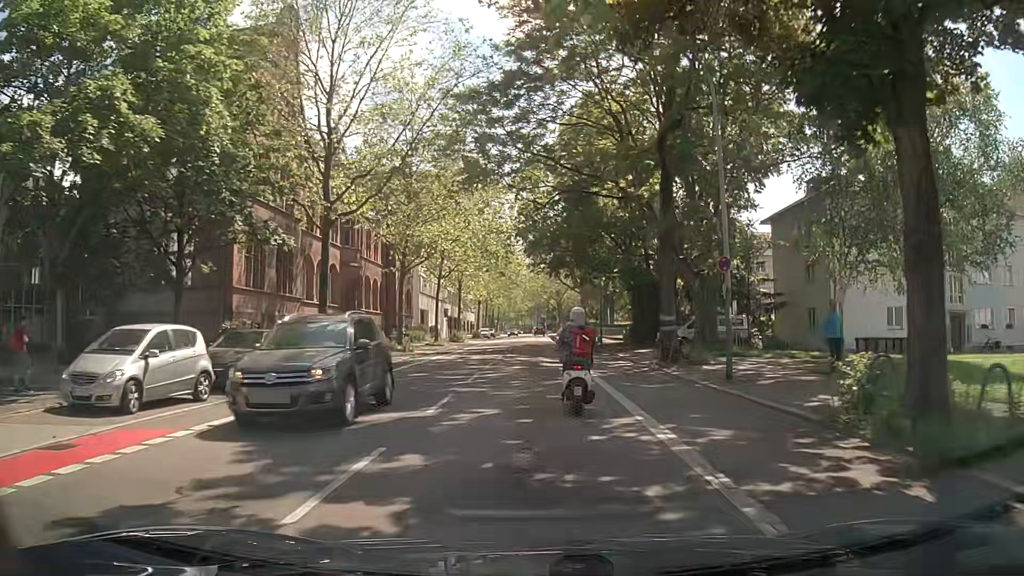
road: secondary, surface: asphalt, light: Day
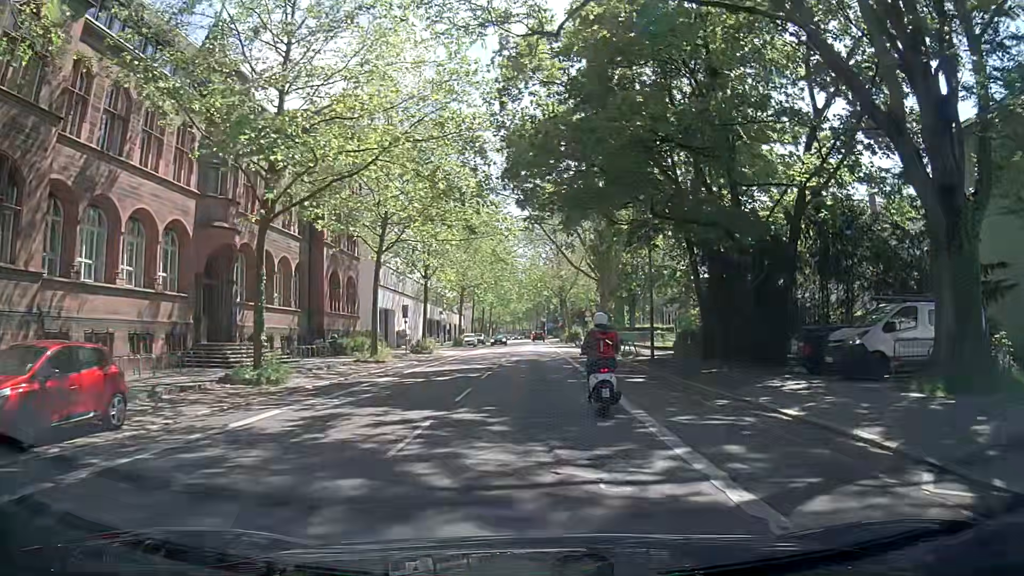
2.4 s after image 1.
(-0.1, +22.0) m; 0°
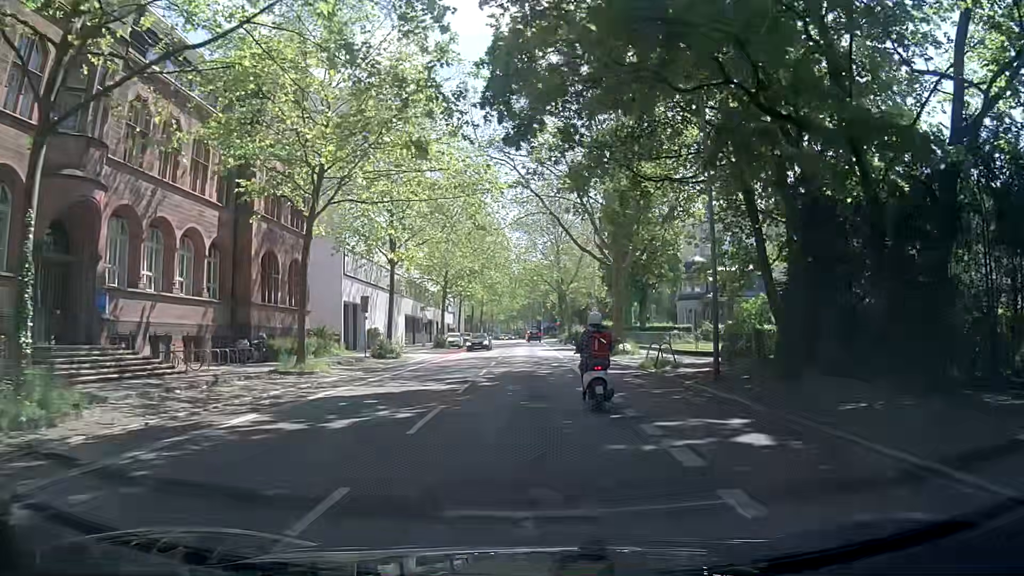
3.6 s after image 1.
(0.0, +10.8) m; 0°
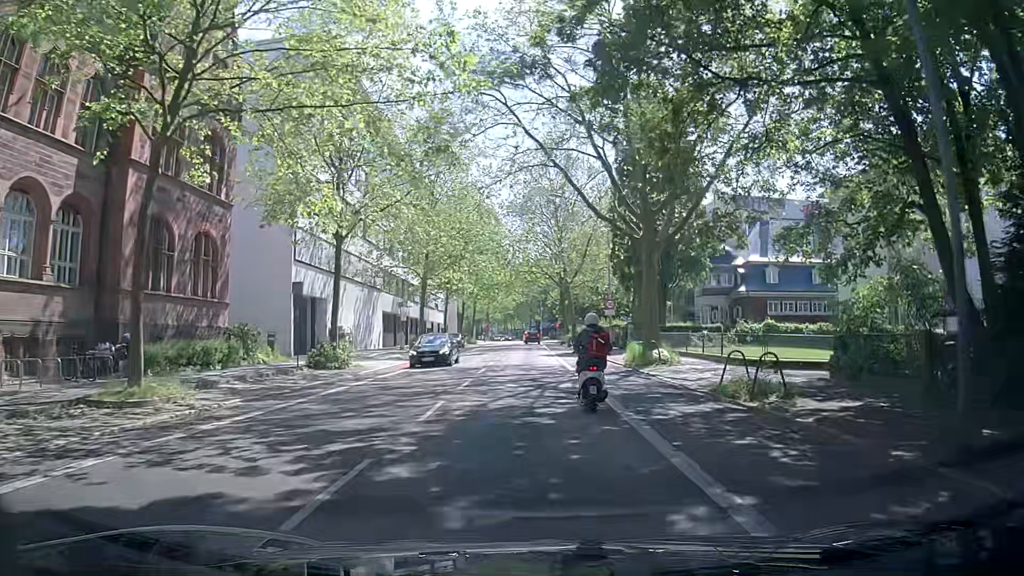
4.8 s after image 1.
(-0.2, +11.2) m; 0°
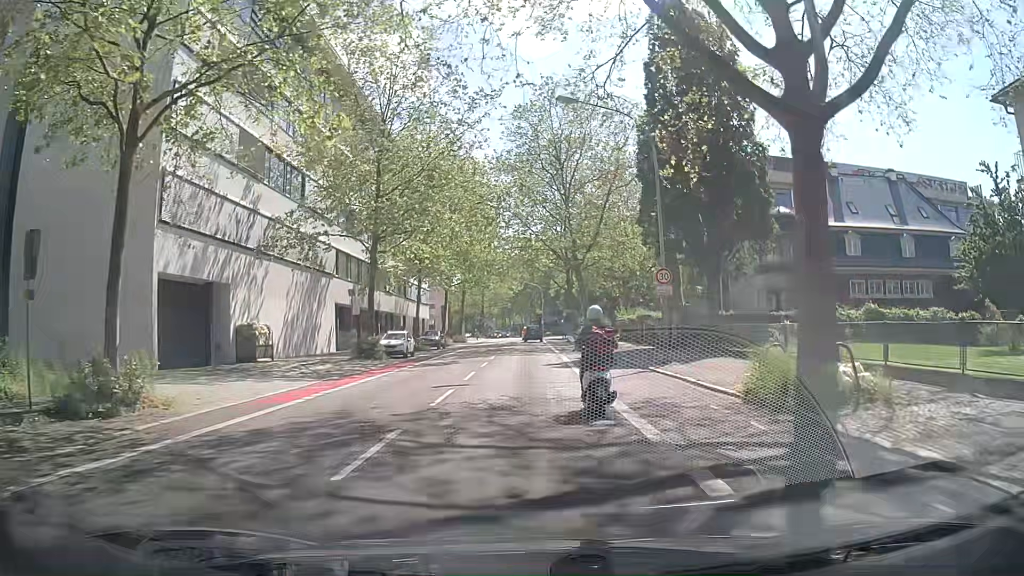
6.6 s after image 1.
(+0.1, +16.6) m; +1°
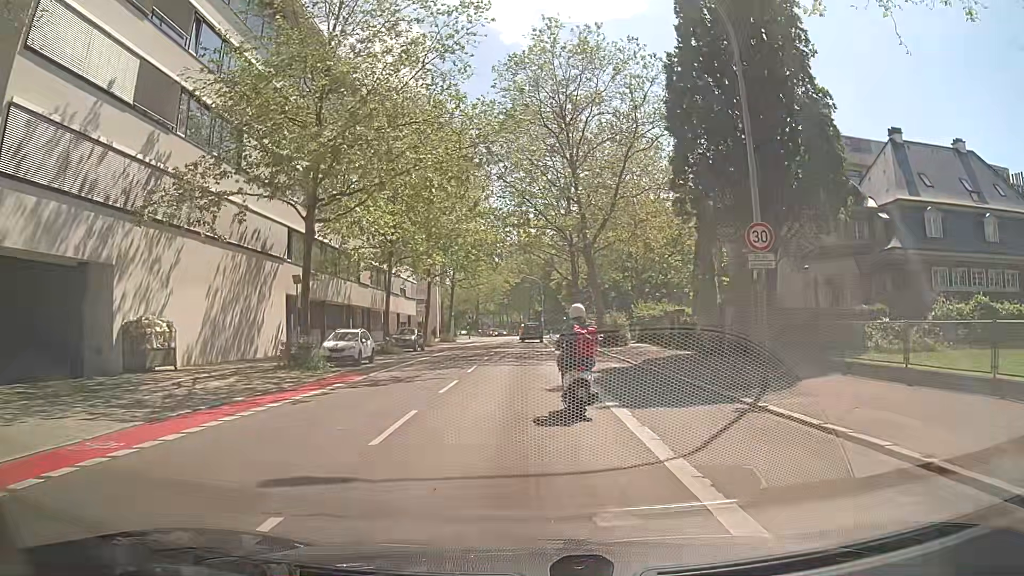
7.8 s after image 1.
(0.0, +10.4) m; +1°
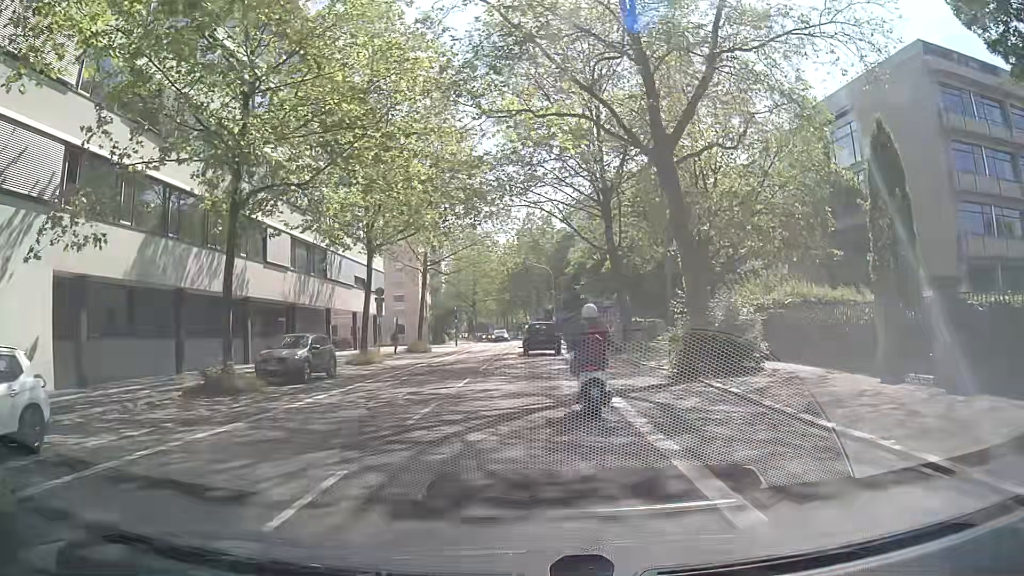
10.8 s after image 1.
(-0.4, +22.9) m; 0°
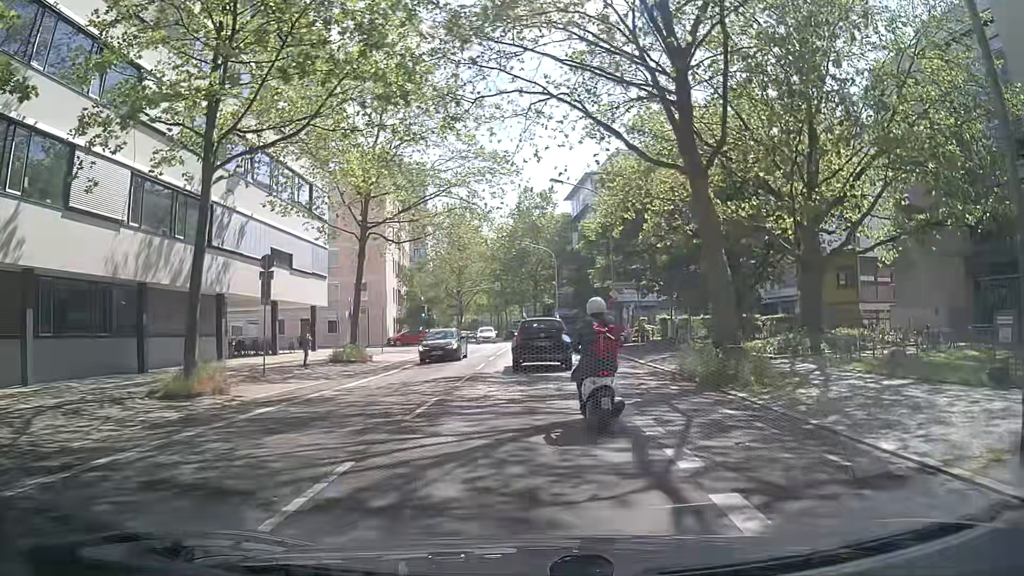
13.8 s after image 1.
(-0.4, +17.9) m; -1°
(0, +10) (0, +20) (0, +30) (0, +40) (0, +50) (-1, +60) (-1, +70) (-2, +80) (-3, +90) (-4, +100) m
